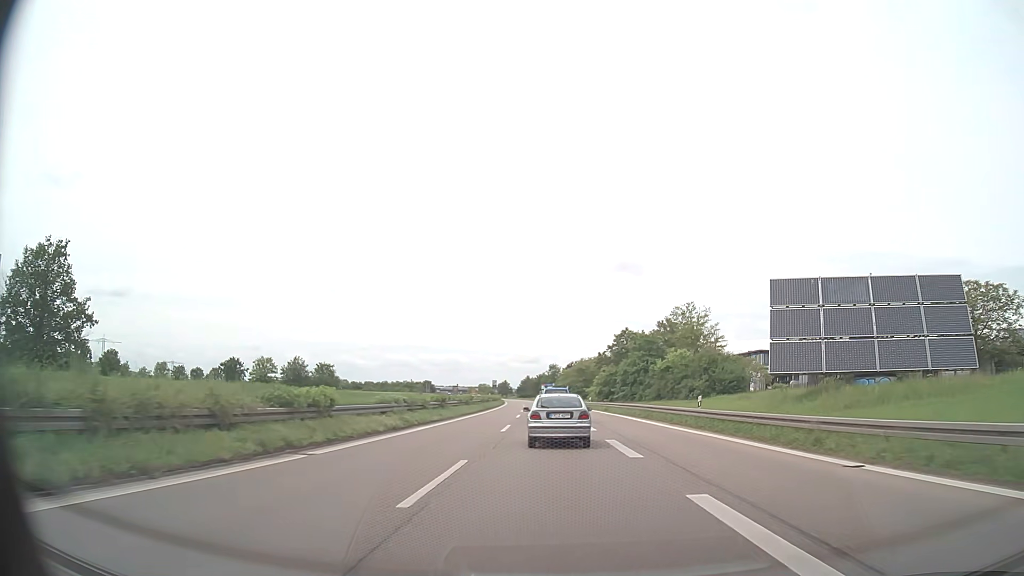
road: trunk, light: Day
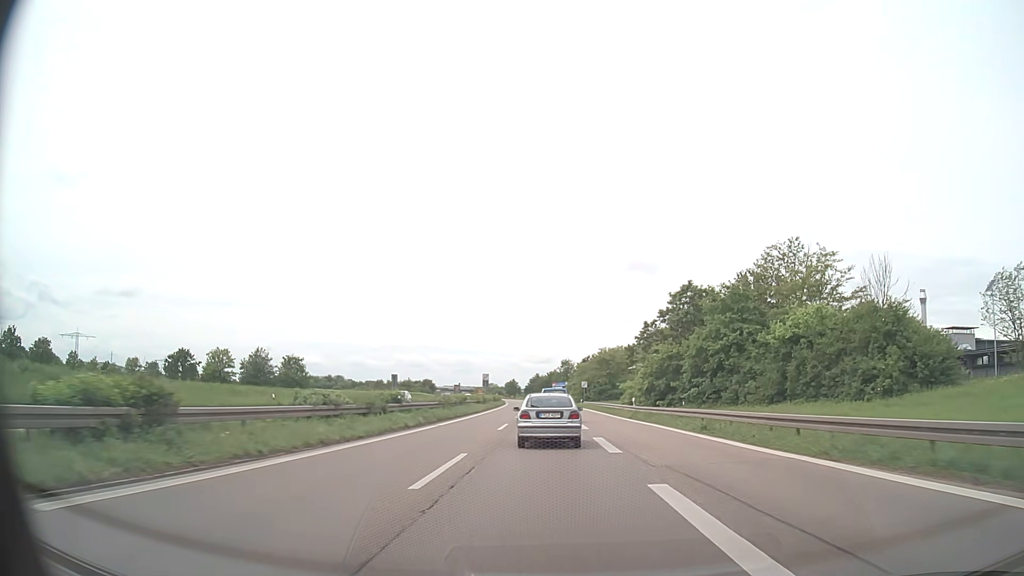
(-0.2, +34.6) m; -1°
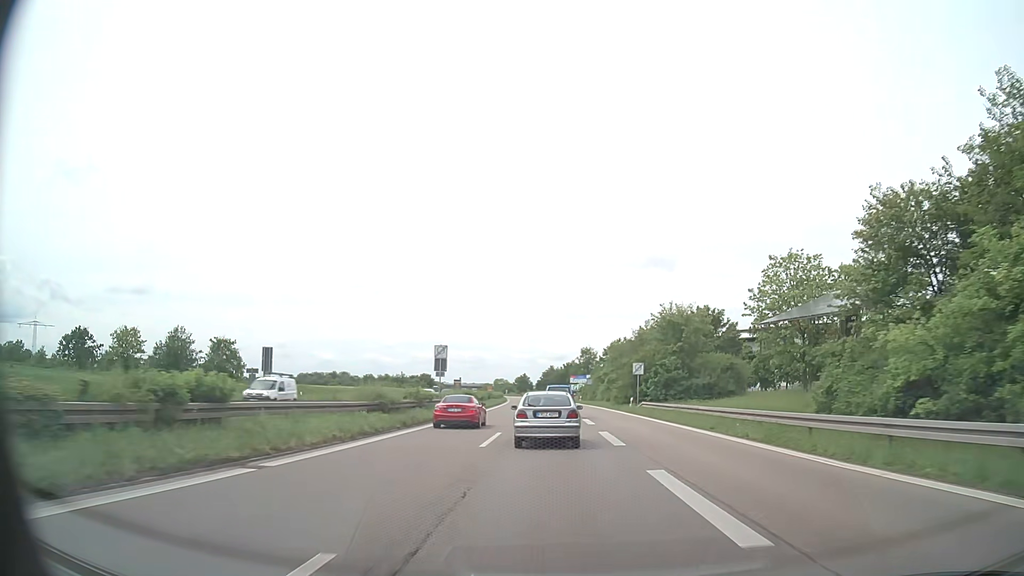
(-0.6, +46.1) m; -1°
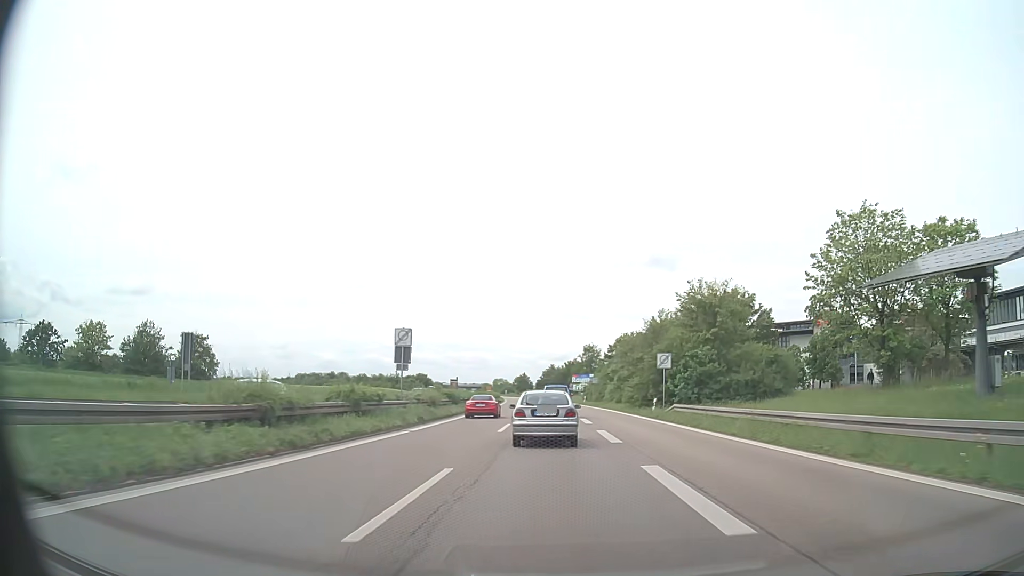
(0.0, +11.3) m; 0°
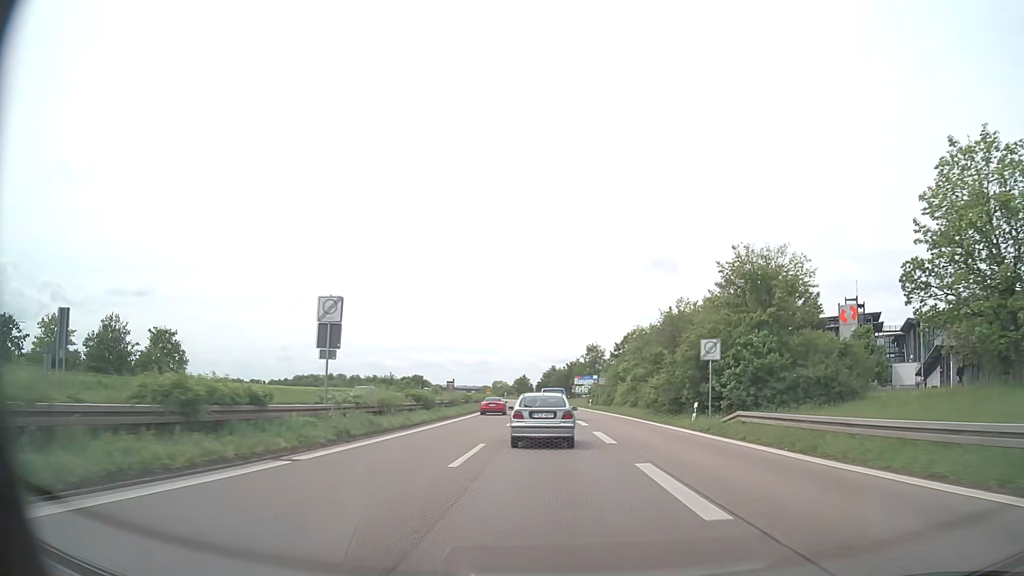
(0.0, +11.2) m; 0°
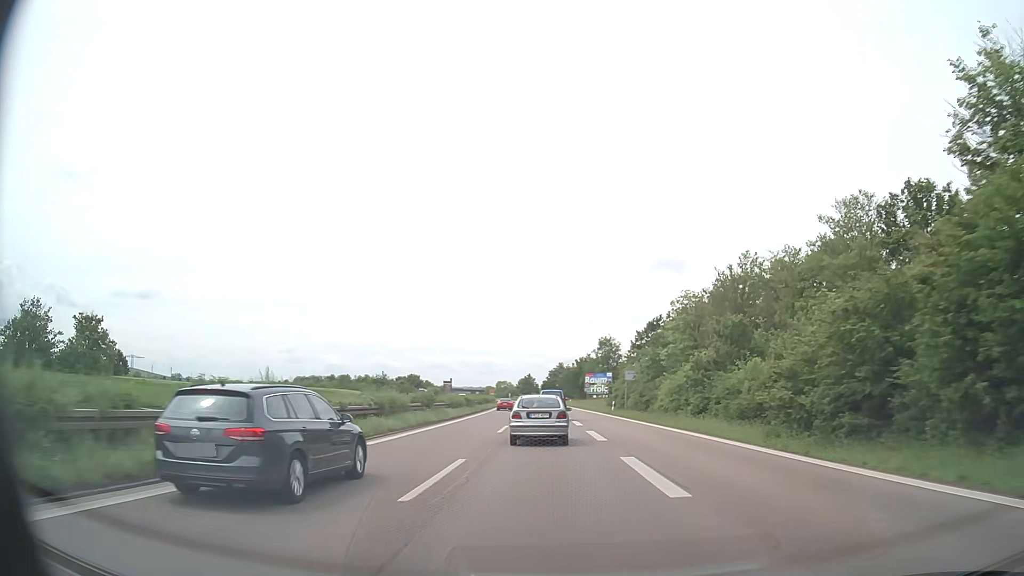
(0.0, +22.1) m; -1°
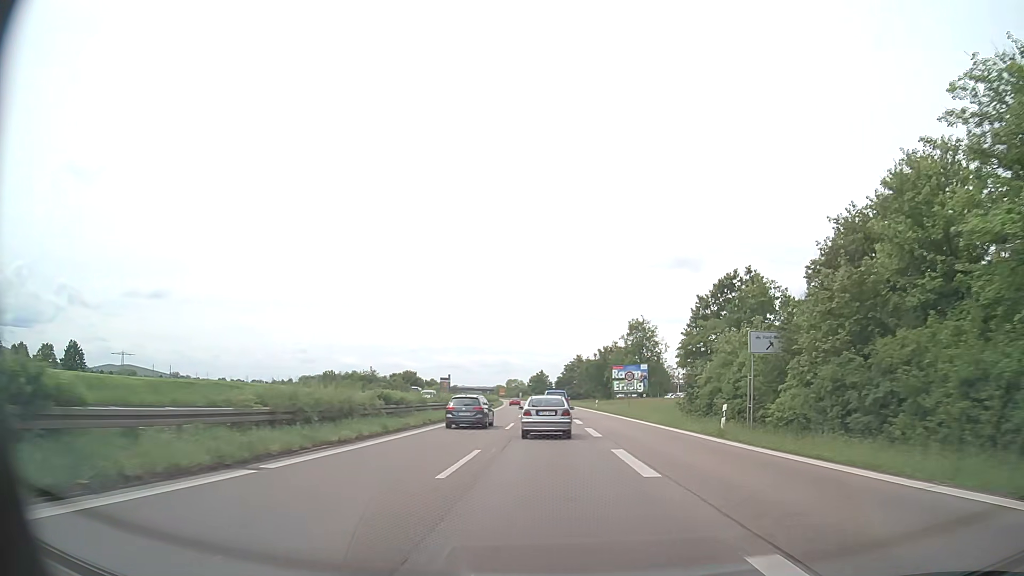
(-0.4, +33.4) m; -1°
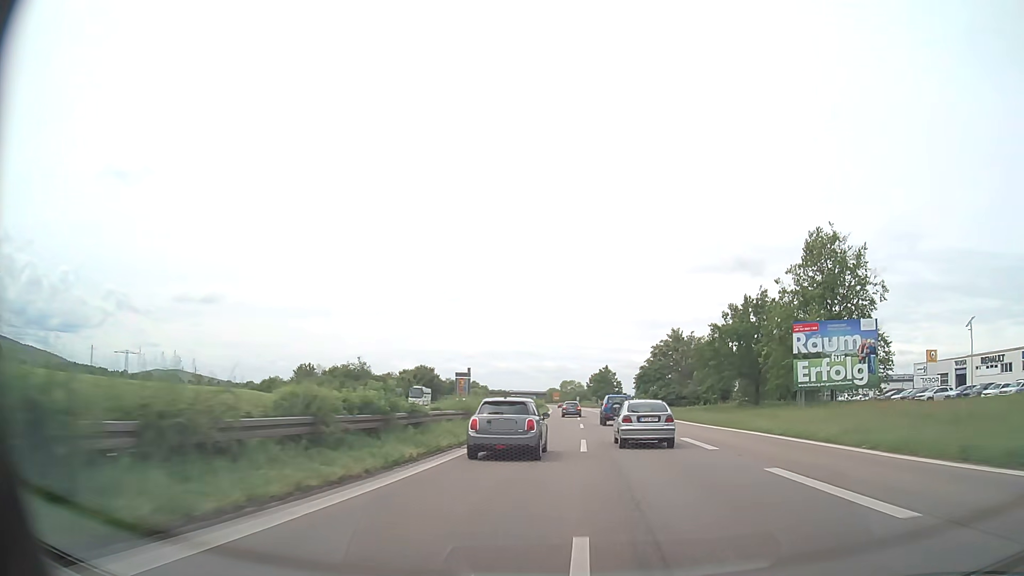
(-2.7, +65.5) m; -5°
(0, +10) (0, +20) (0, +30) (0, +40) (0, +50) (+1, +60) (+1, +70) (+1, +80) (+1, +90) (+1, +100) m
